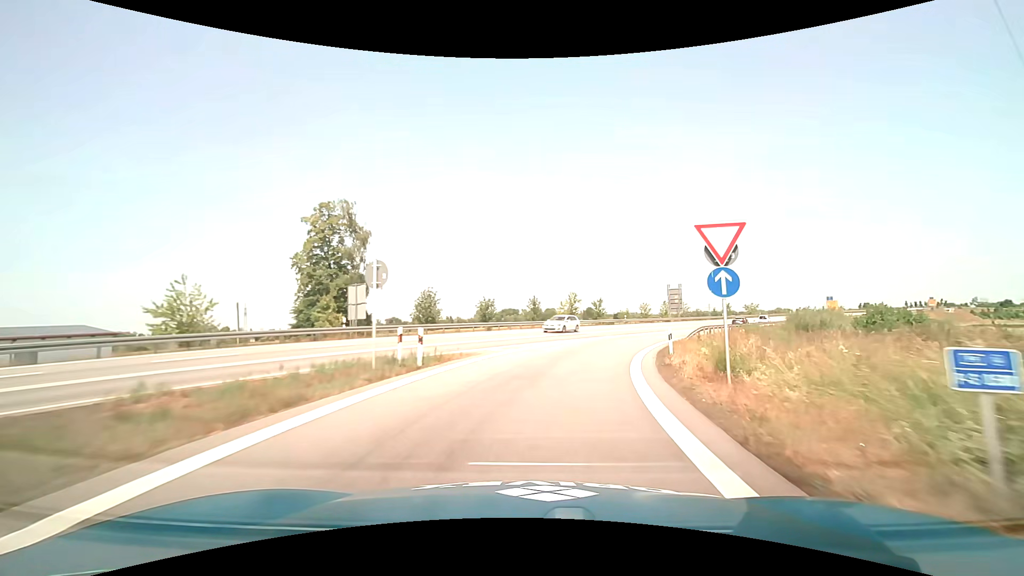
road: motorway_link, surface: asphalt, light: Day
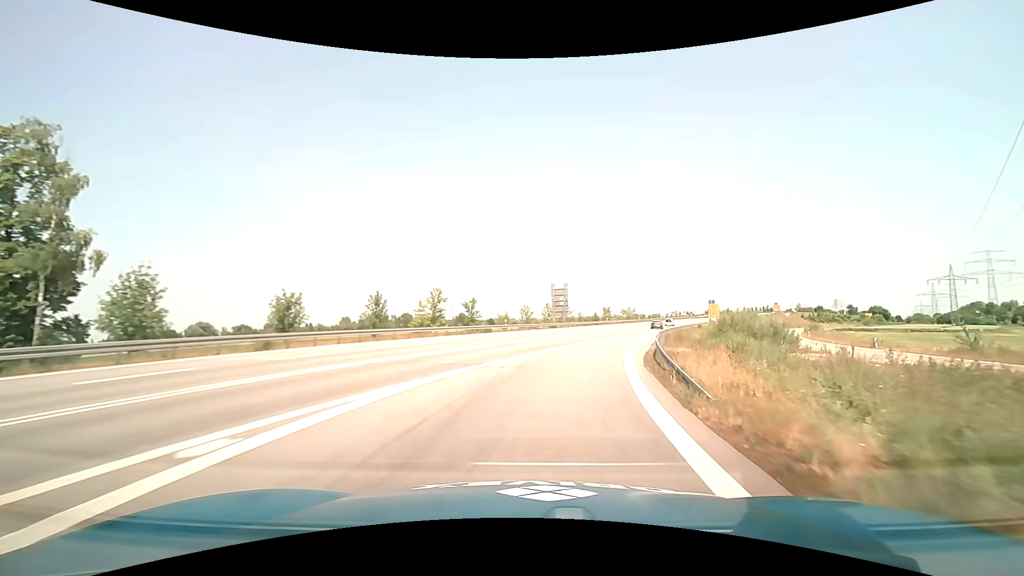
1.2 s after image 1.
(+2.4, +19.5) m; +14°
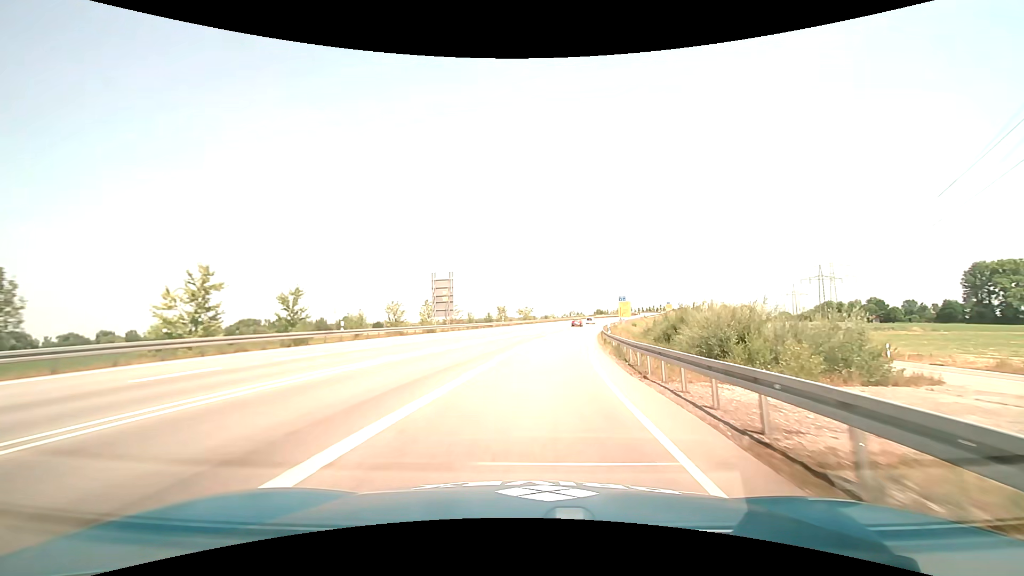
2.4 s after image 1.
(+2.5, +21.3) m; +13°
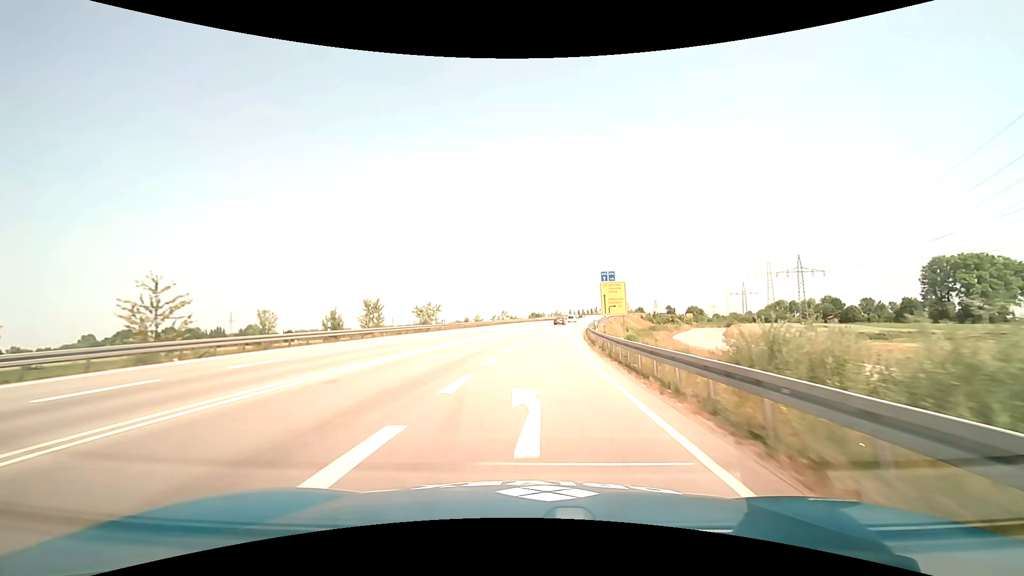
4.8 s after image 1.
(+4.9, +49.2) m; +8°
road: trunk
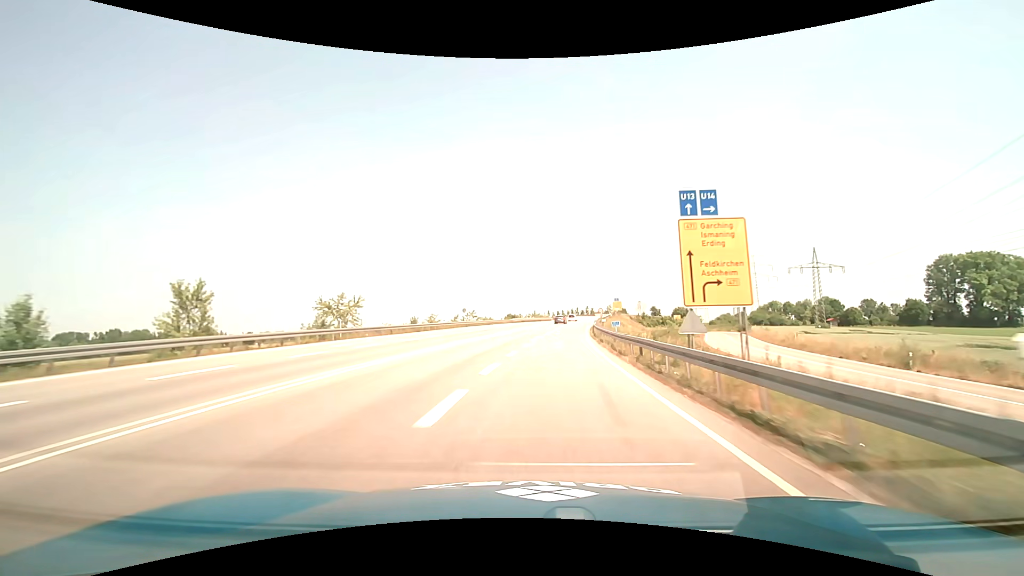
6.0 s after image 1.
(+0.7, +27.3) m; +3°
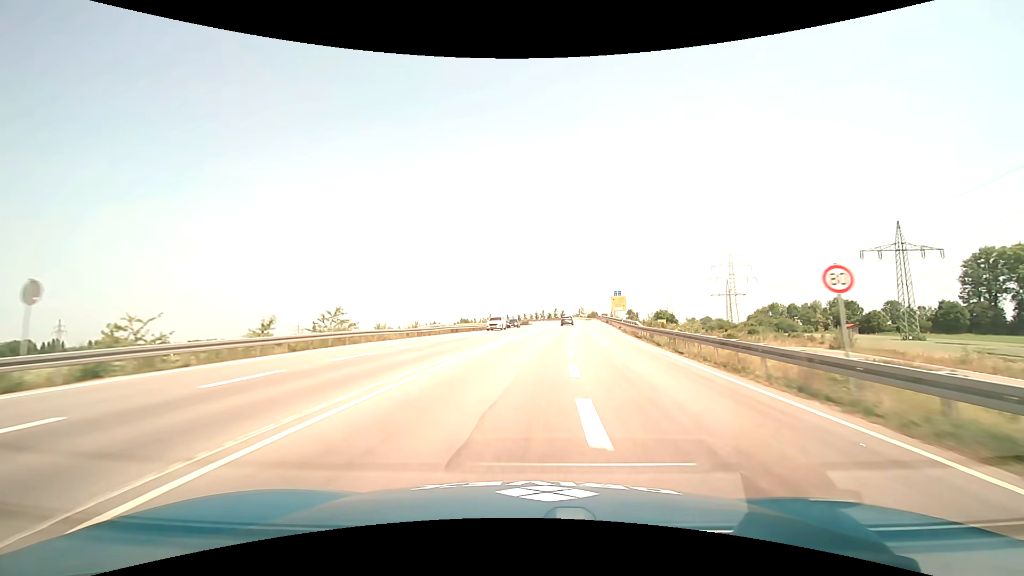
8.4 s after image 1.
(+2.2, +54.6) m; +5°
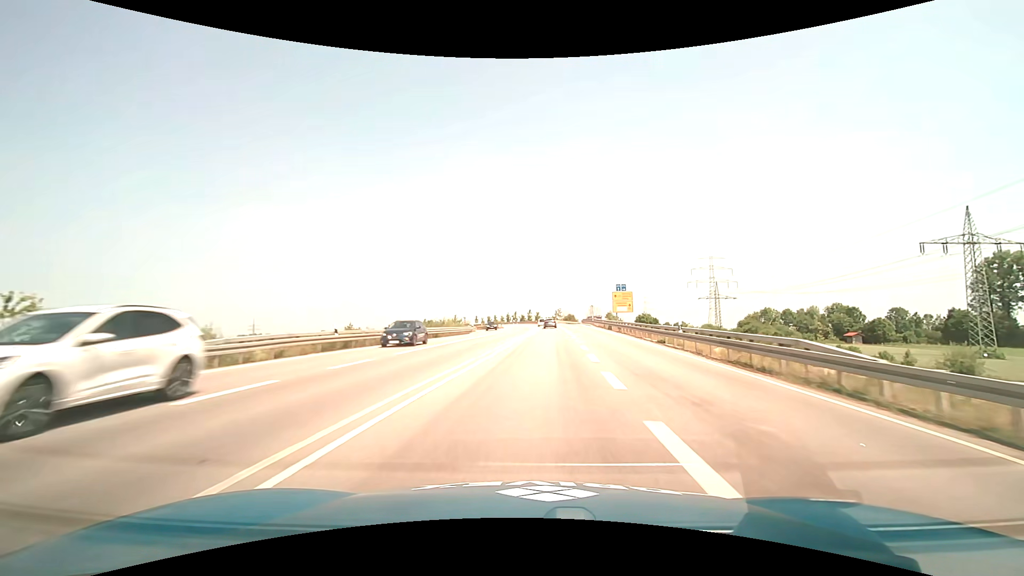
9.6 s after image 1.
(+0.7, +25.5) m; +3°
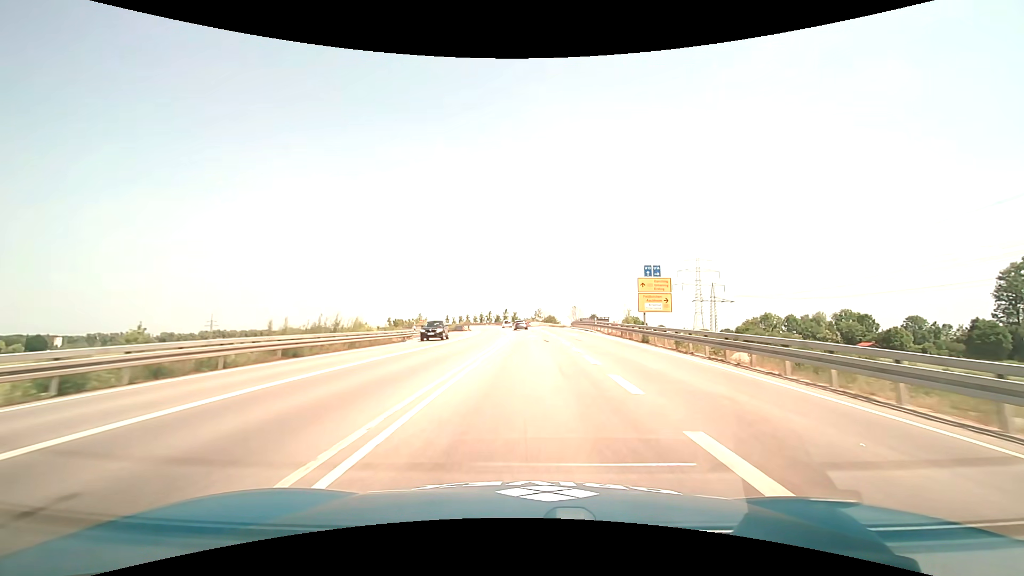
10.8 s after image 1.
(+0.7, +24.4) m; +3°
(0, +10) (0, +20) (0, +30) (0, +40) (0, +50) (0, +60) (-1, +70) (-2, +80) (-3, +90) (-4, +100) m
